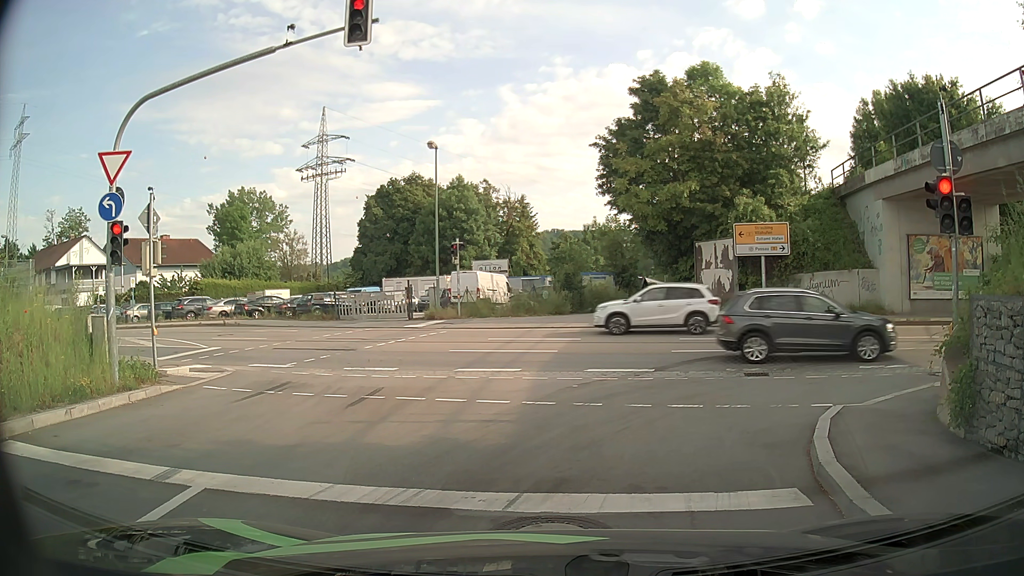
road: primary_link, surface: asphalt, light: Day
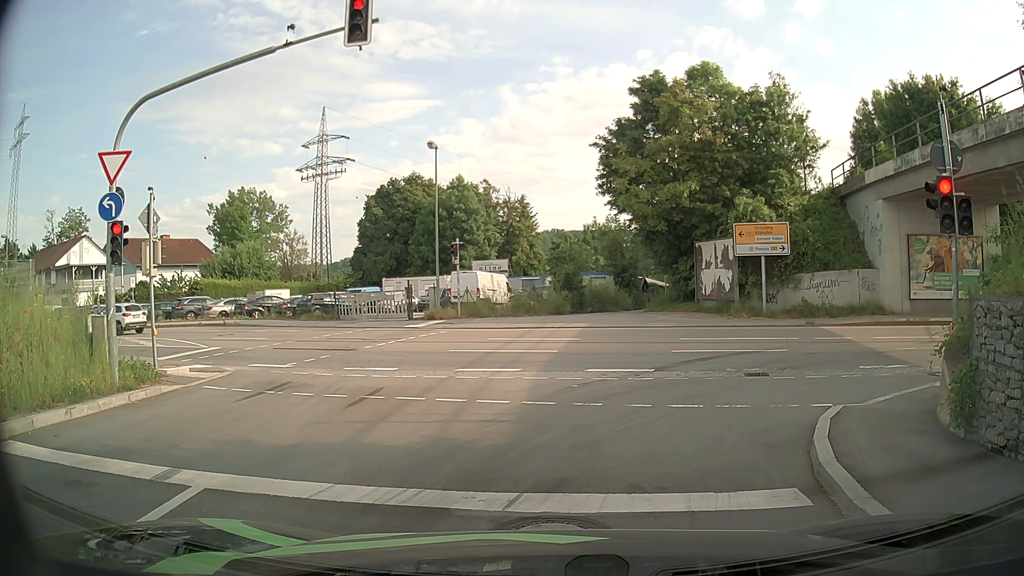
(0.0, 0.0) m; 0°
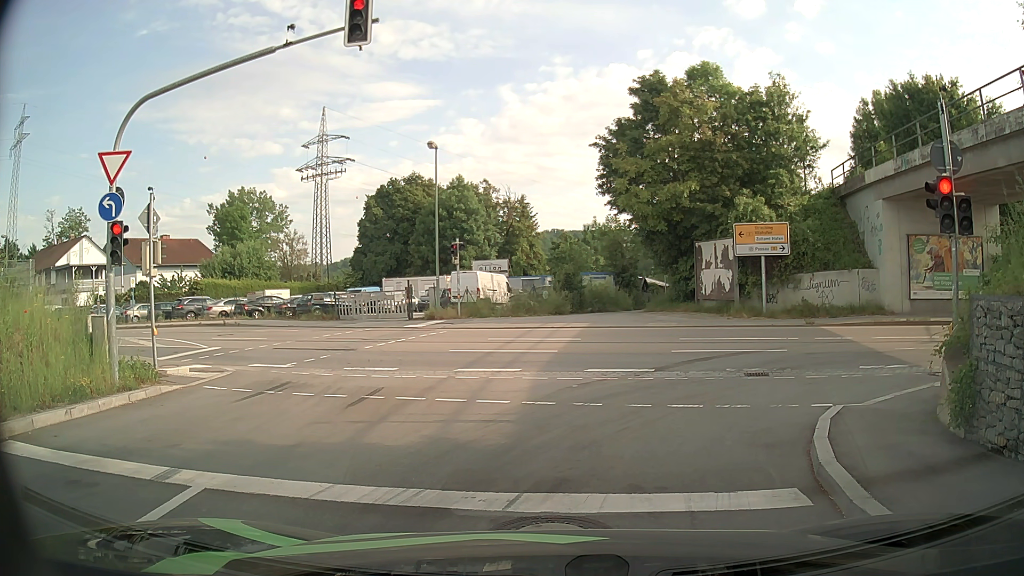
(0.0, 0.0) m; 0°
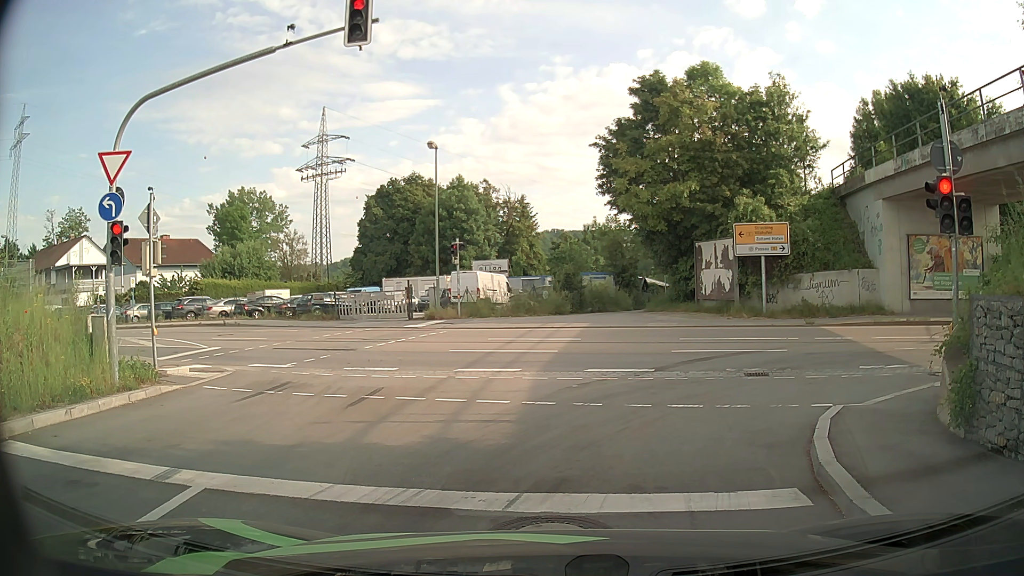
(0.0, 0.0) m; 0°
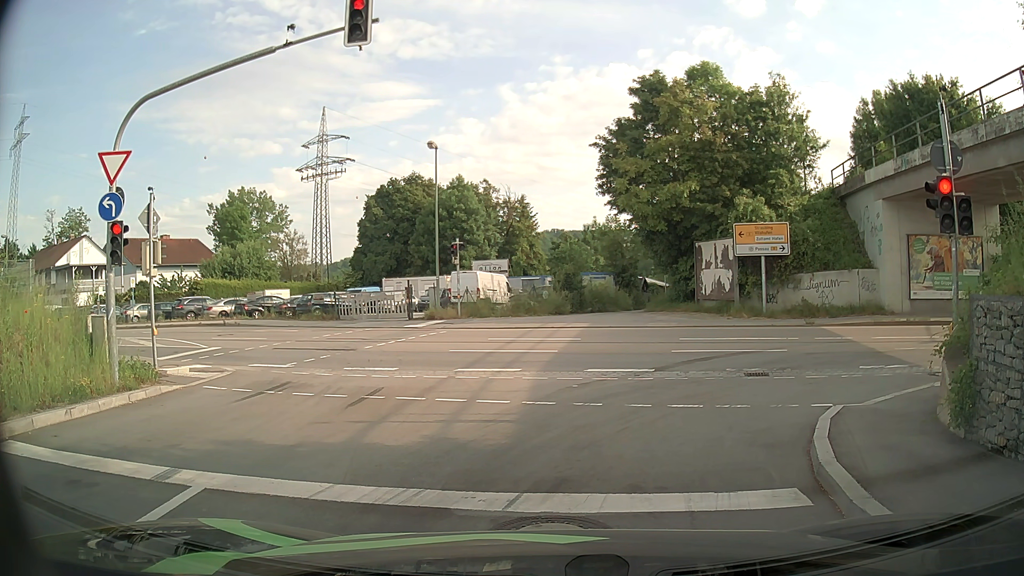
(0.0, 0.0) m; 0°
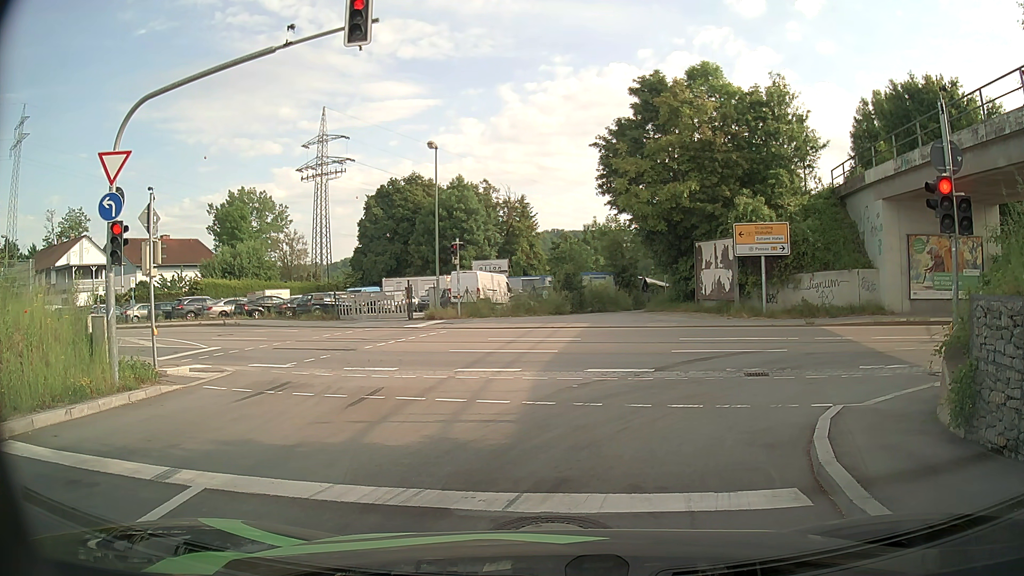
(0.0, 0.0) m; 0°
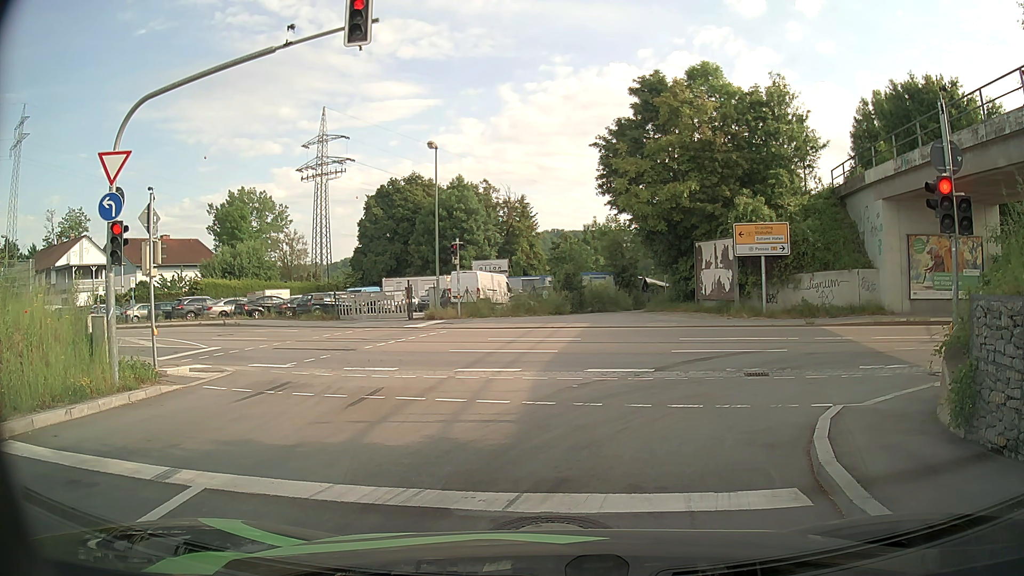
(0.0, 0.0) m; 0°
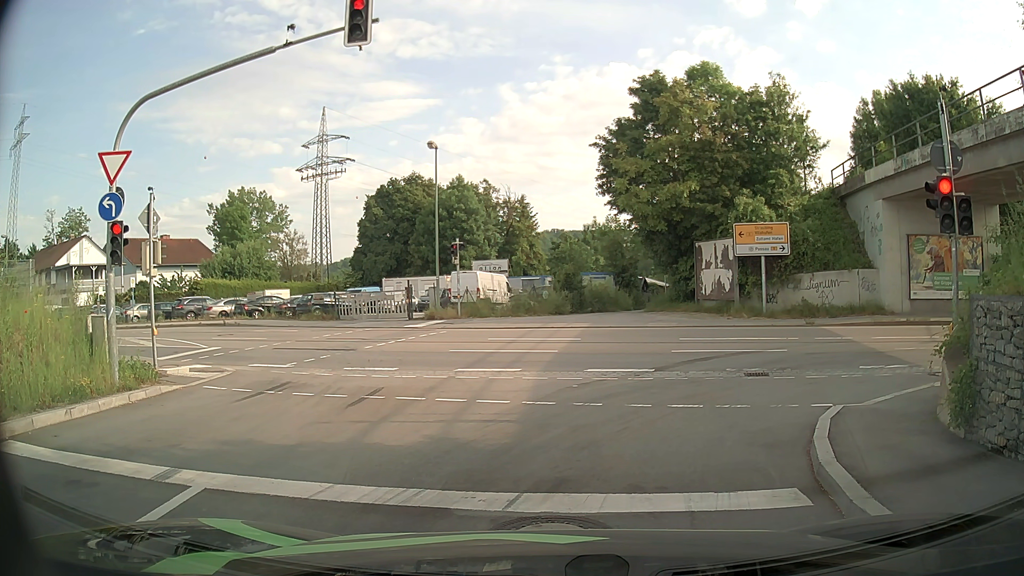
(0.0, 0.0) m; 0°
